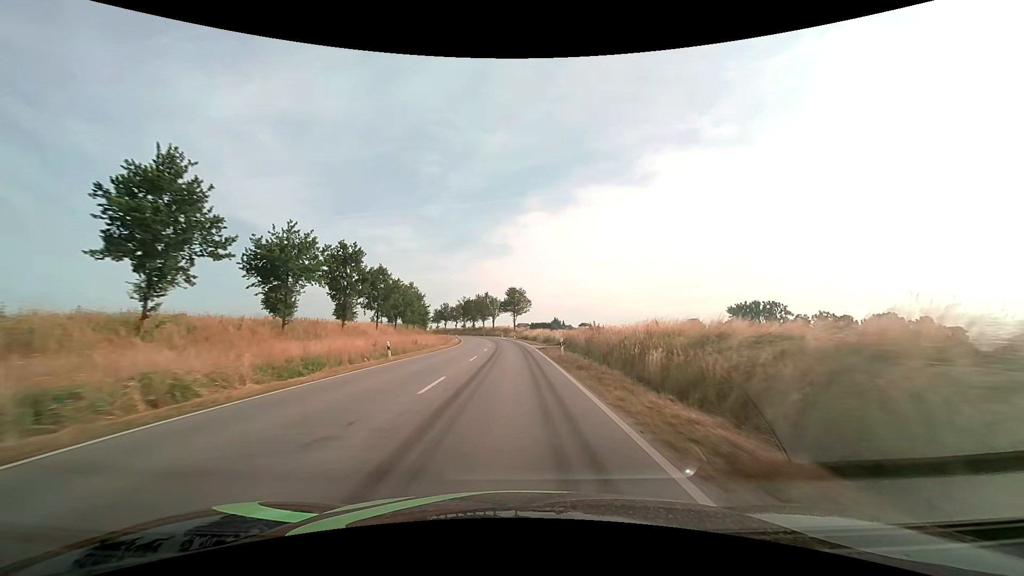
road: secondary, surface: asphalt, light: Day
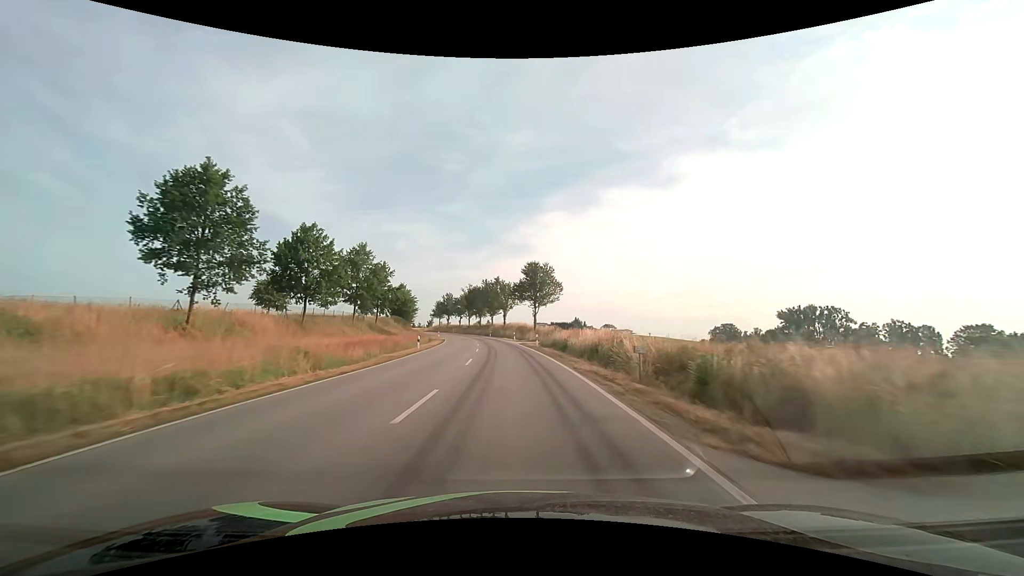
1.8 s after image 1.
(-0.4, +39.8) m; -2°
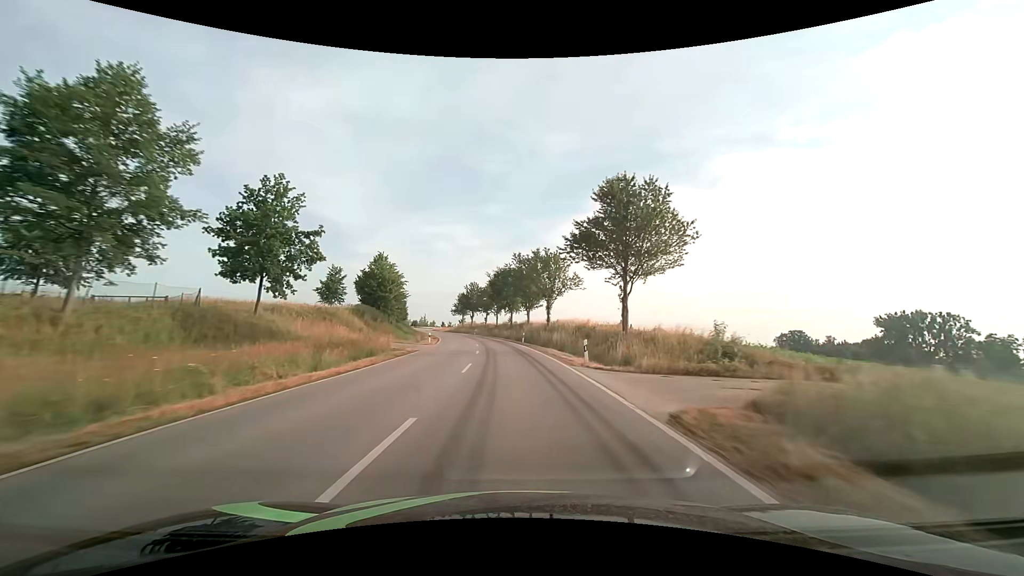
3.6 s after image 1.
(-1.5, +39.8) m; -5°
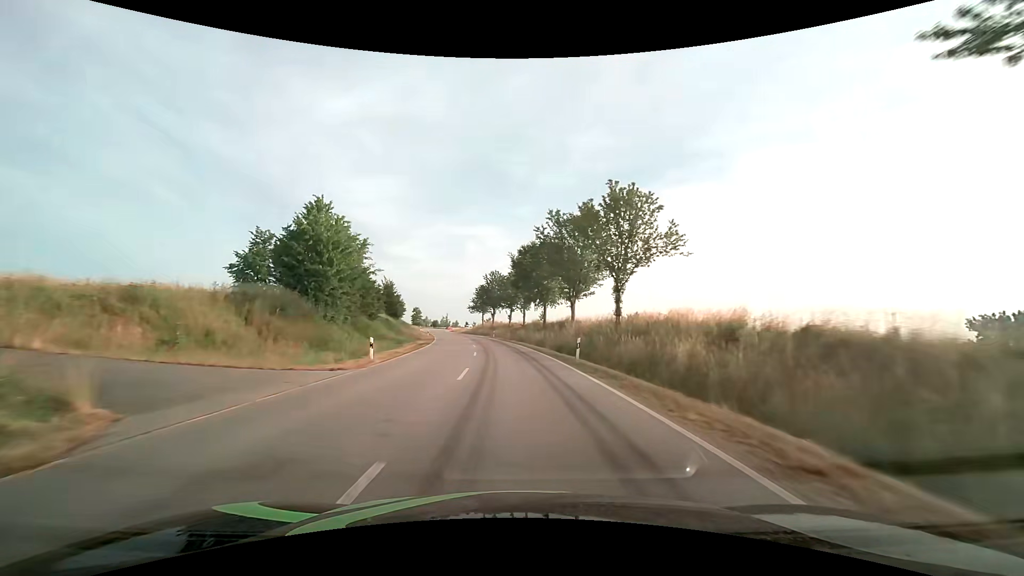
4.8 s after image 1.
(-0.7, +26.7) m; -3°
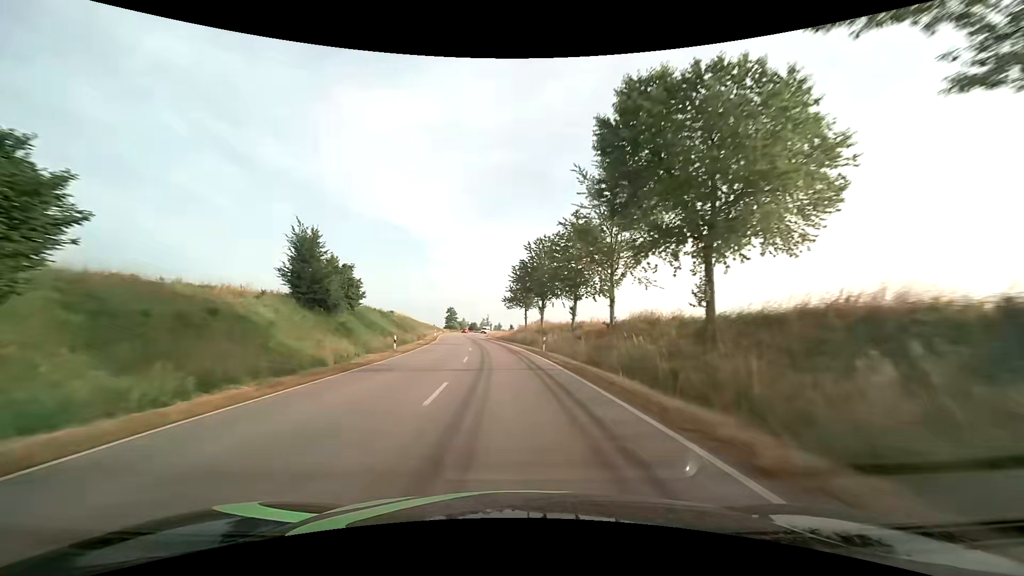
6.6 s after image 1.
(-1.9, +40.4) m; -5°
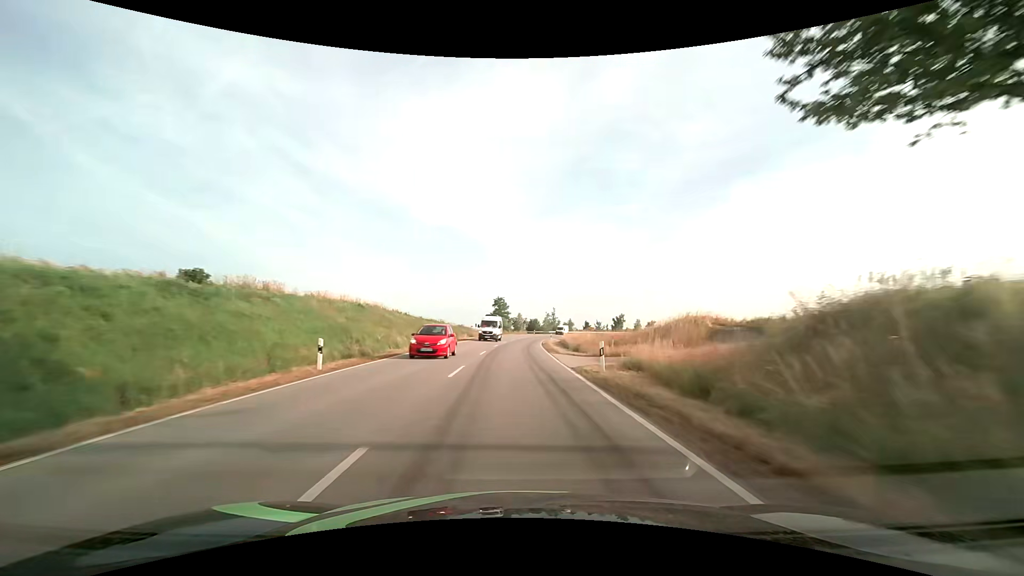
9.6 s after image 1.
(-5.4, +67.6) m; -7°
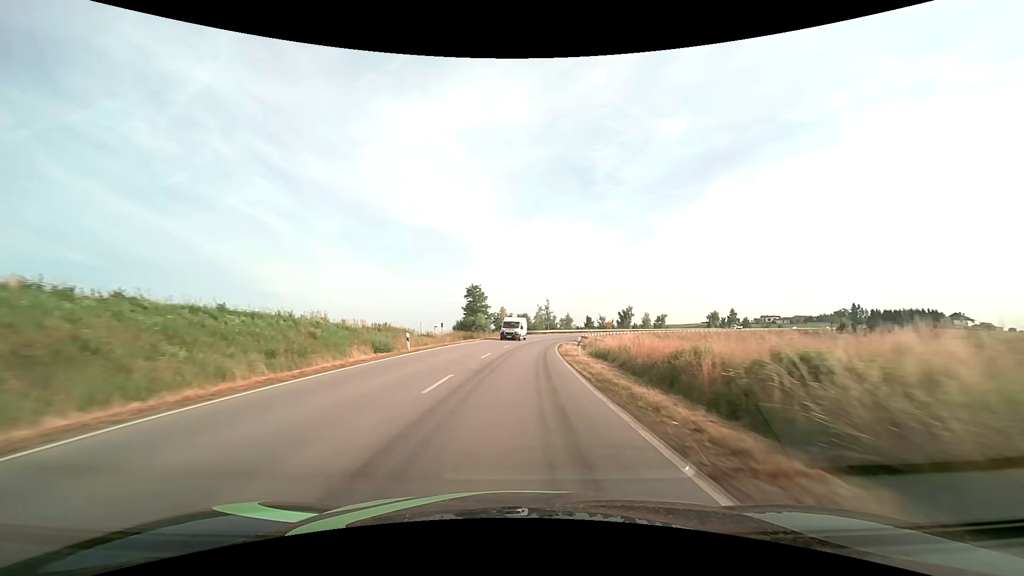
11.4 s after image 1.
(+0.1, +39.3) m; +2°
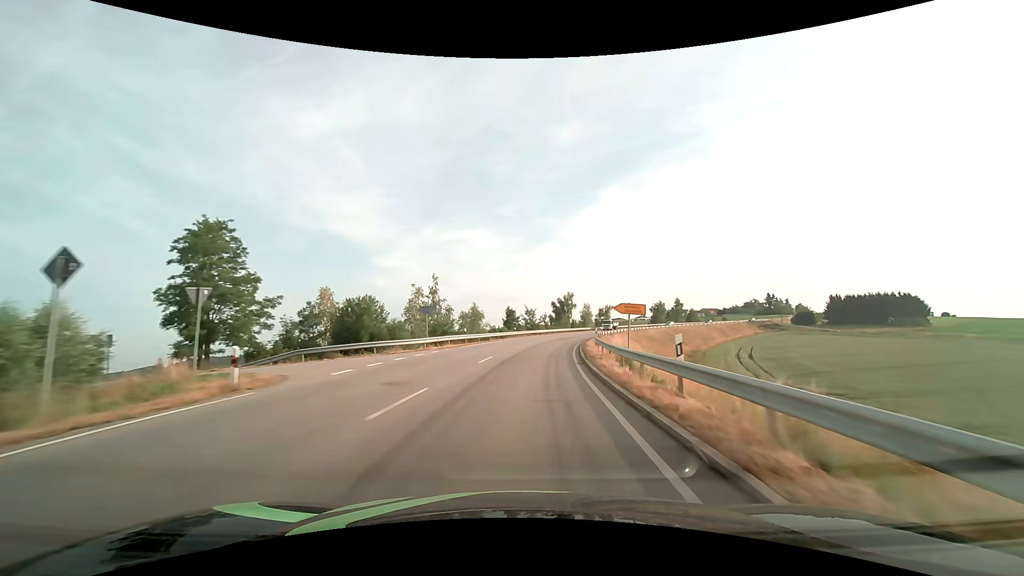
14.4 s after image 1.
(+5.0, +62.0) m; +11°
(0, +10) (+1, +20) (+2, +30) (+3, +40) (+5, +50) (+7, +59) (+9, +69) (+12, +79) (+15, +88) (+19, +98) m
